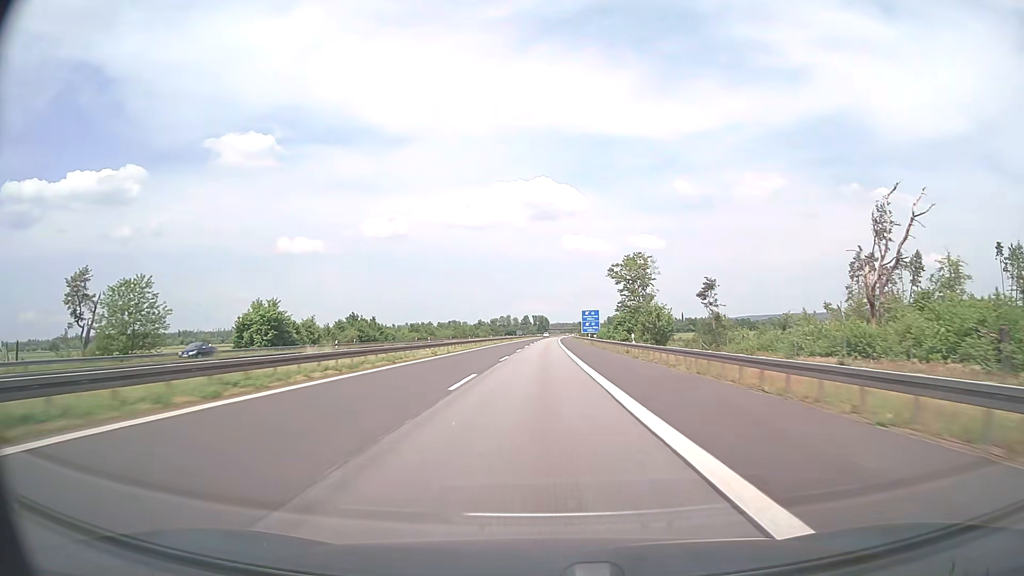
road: motorway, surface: asphalt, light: Day
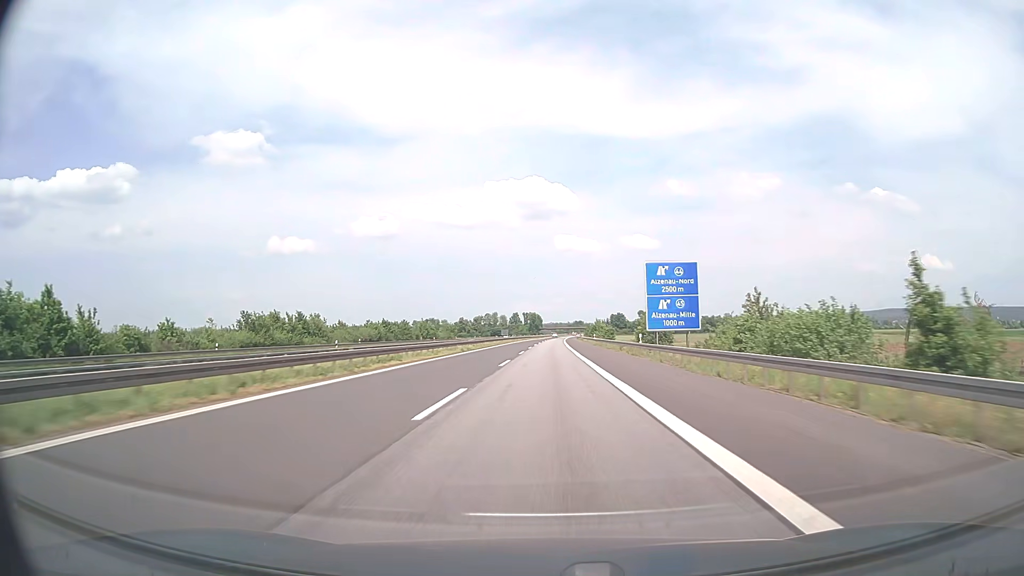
(+0.6, +95.3) m; +1°
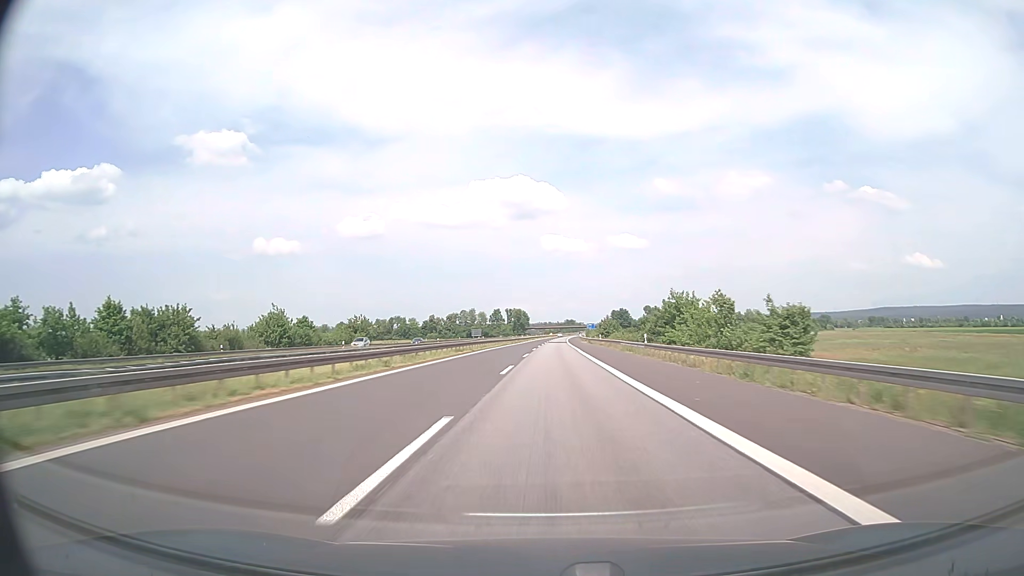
(+0.9, +95.1) m; +1°
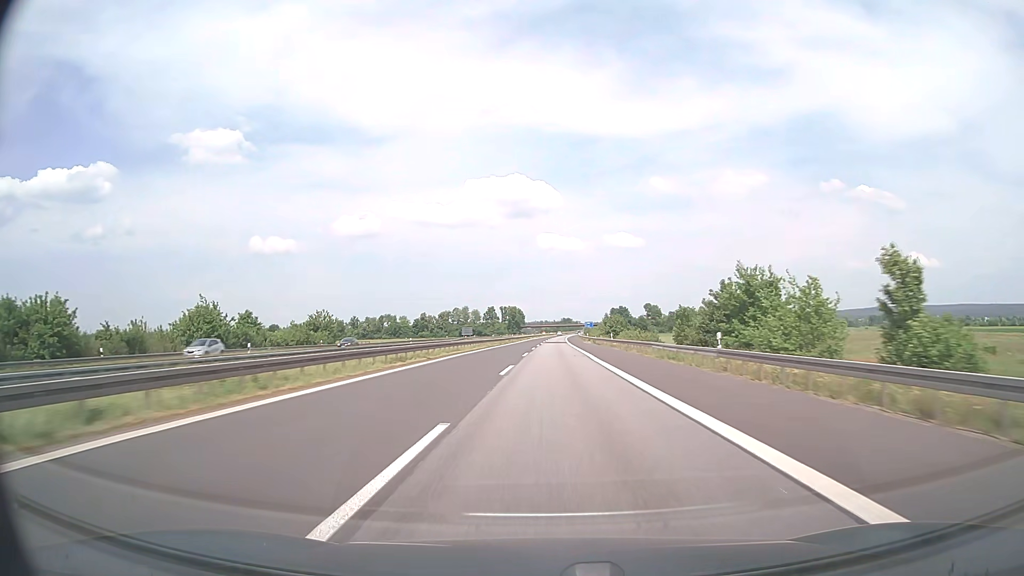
(0.0, +19.0) m; 0°
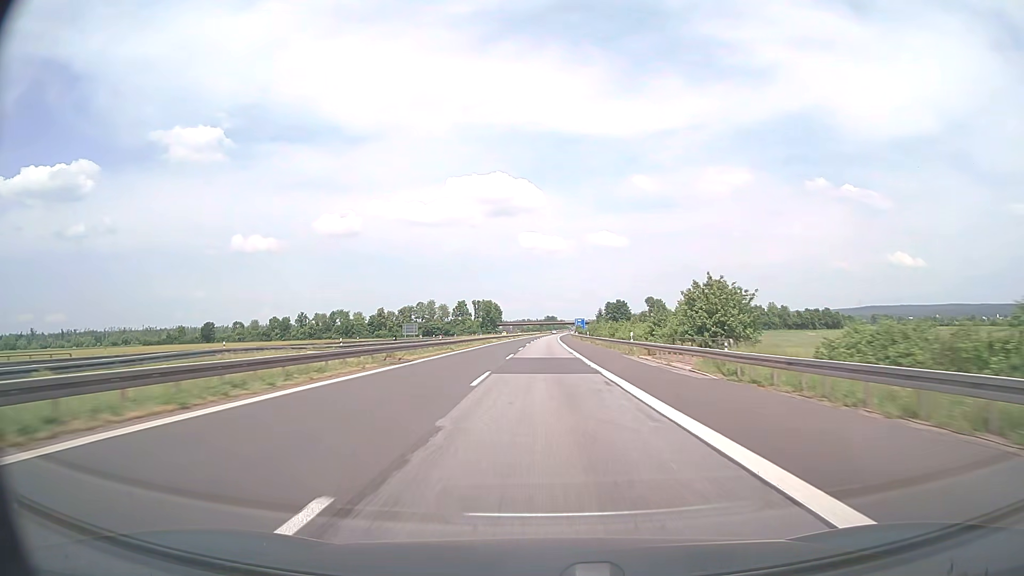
(+1.0, +76.0) m; +1°
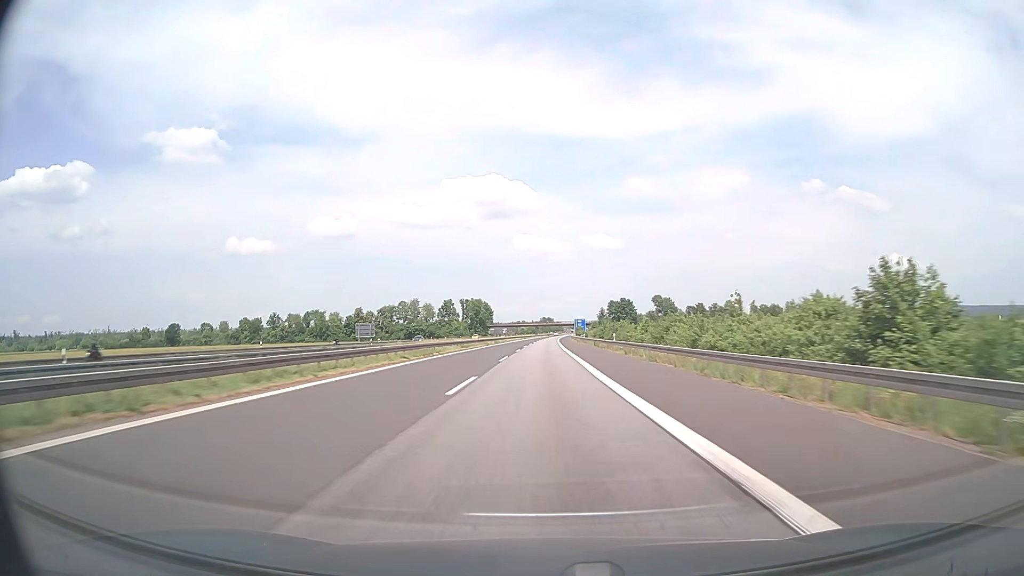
(+0.1, +38.1) m; 0°
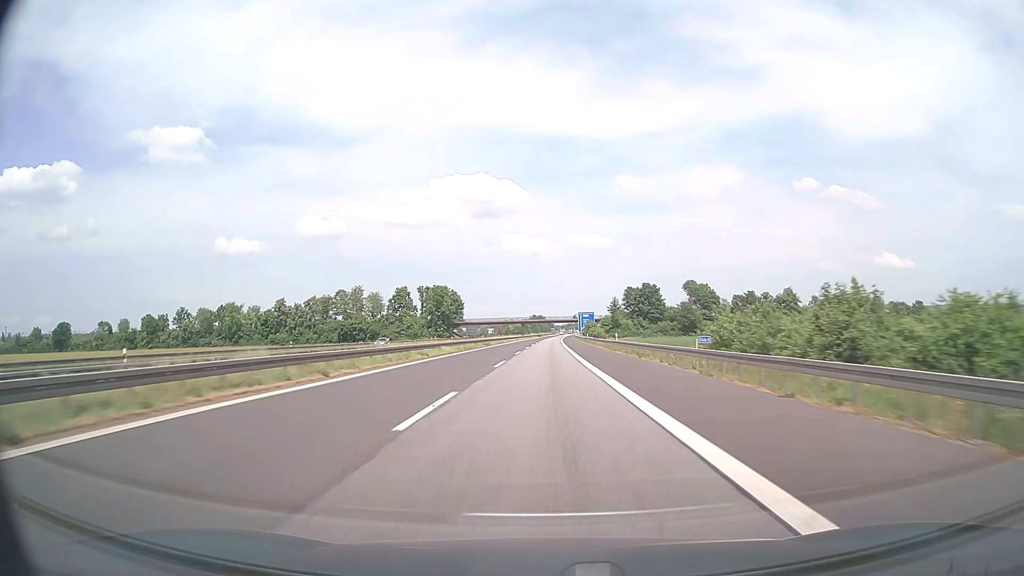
(+0.3, +95.1) m; +1°
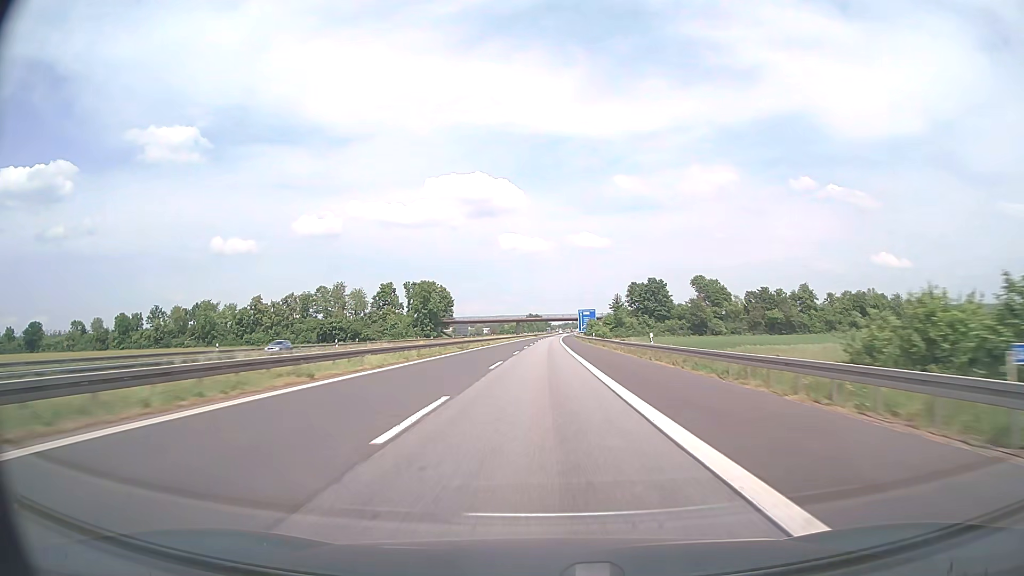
(0.0, +19.0) m; 0°
(0, +10) (0, +20) (0, +30) (0, +40) (0, +50) (0, +60) (0, +70) (+1, +80) (+1, +90) (+1, +100) m
